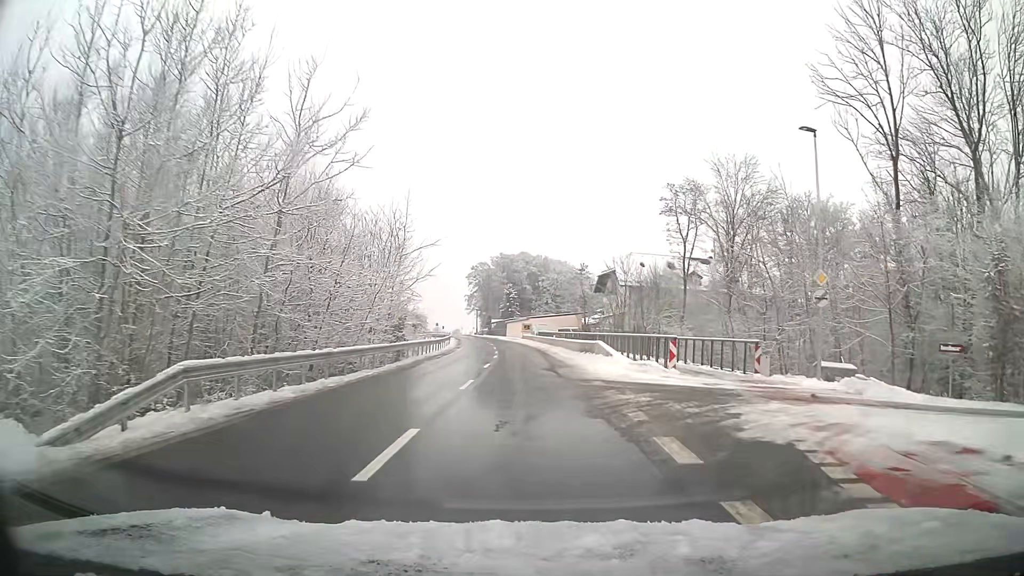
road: tertiary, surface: asphalt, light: Day
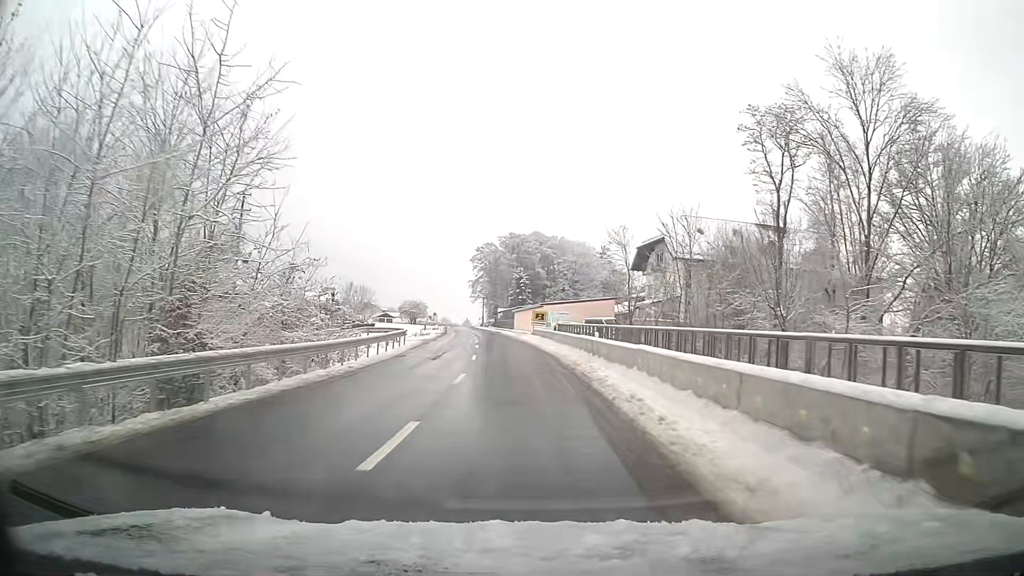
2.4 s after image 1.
(-0.2, +27.1) m; -1°
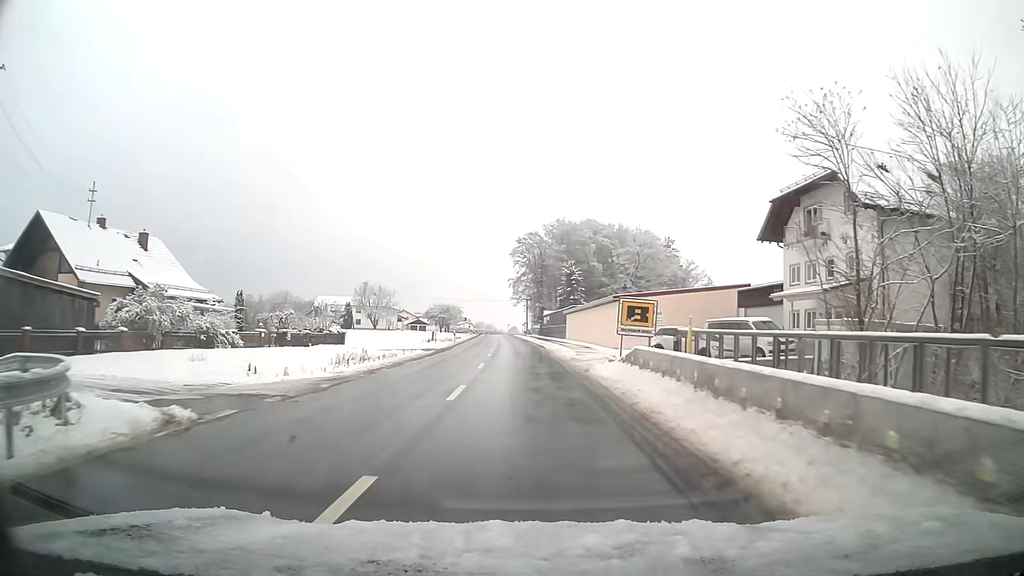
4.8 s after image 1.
(-1.0, +30.7) m; -4°
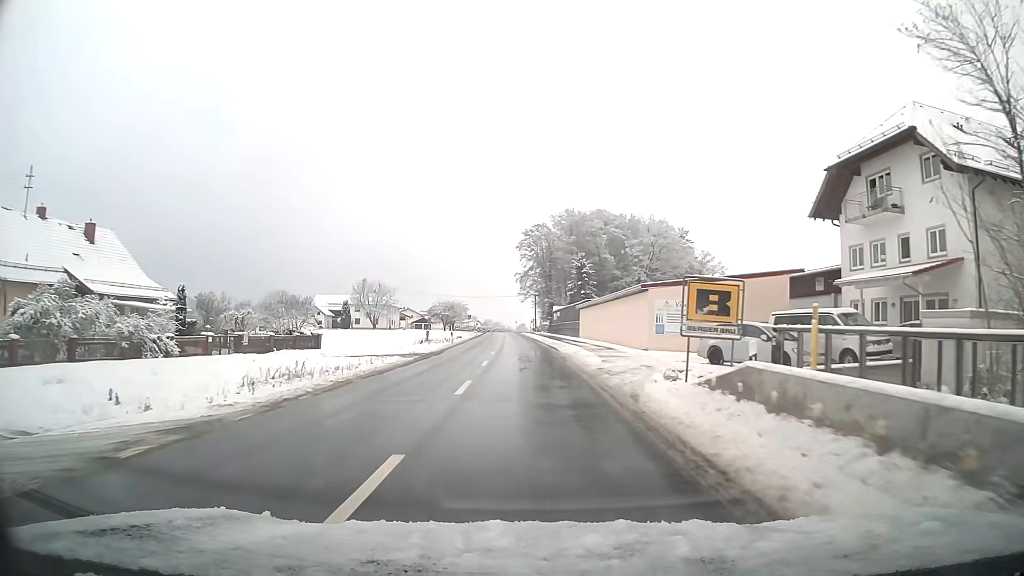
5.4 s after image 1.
(0.0, +8.0) m; -1°
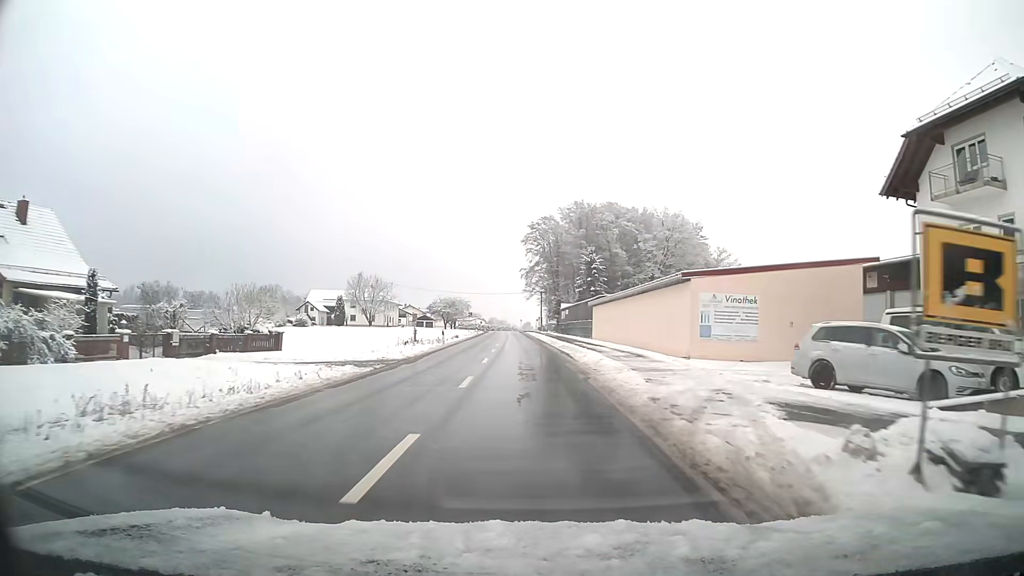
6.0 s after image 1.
(0.0, +8.0) m; -1°
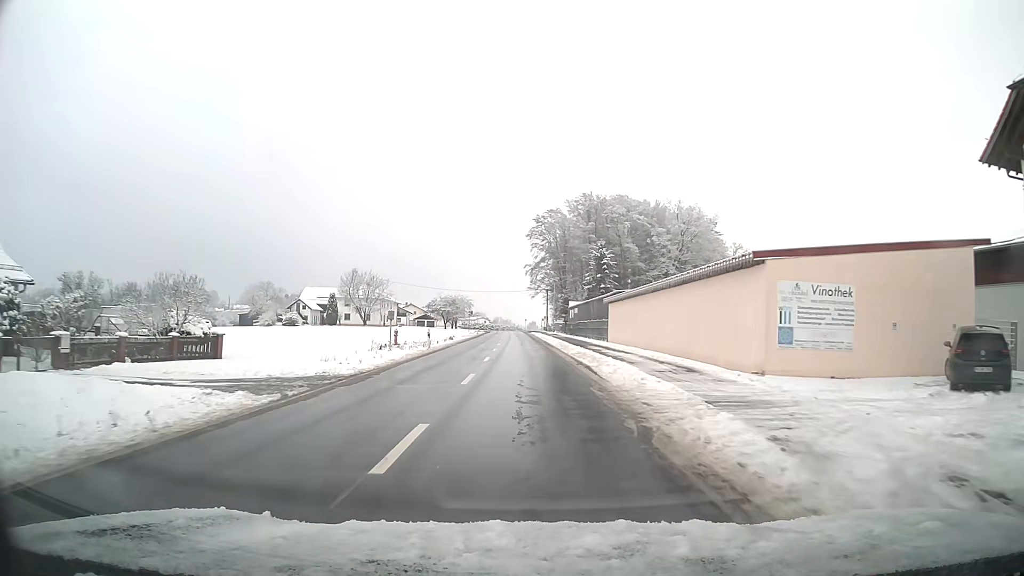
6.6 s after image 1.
(0.0, +8.0) m; 0°
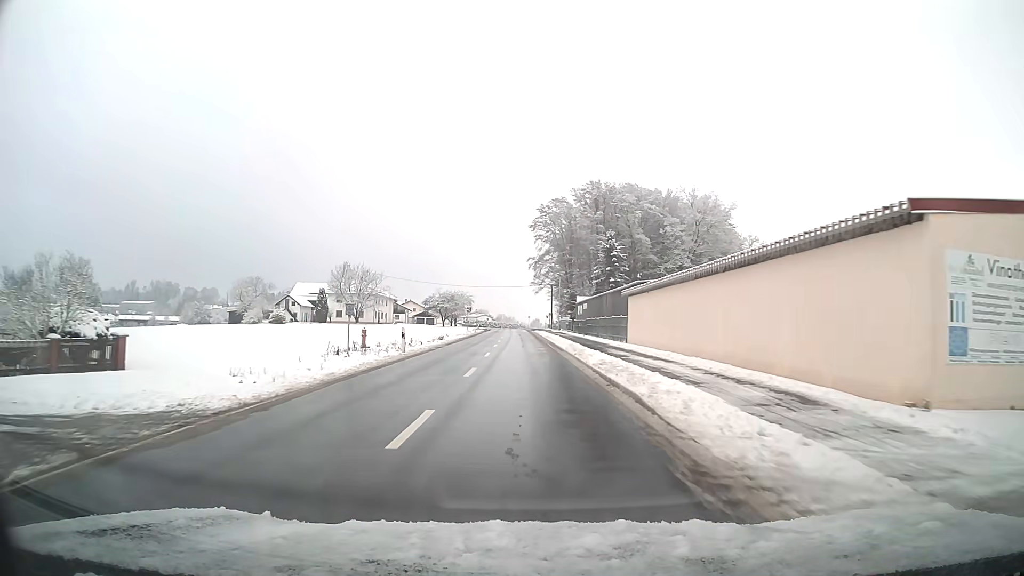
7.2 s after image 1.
(0.0, +7.9) m; 0°
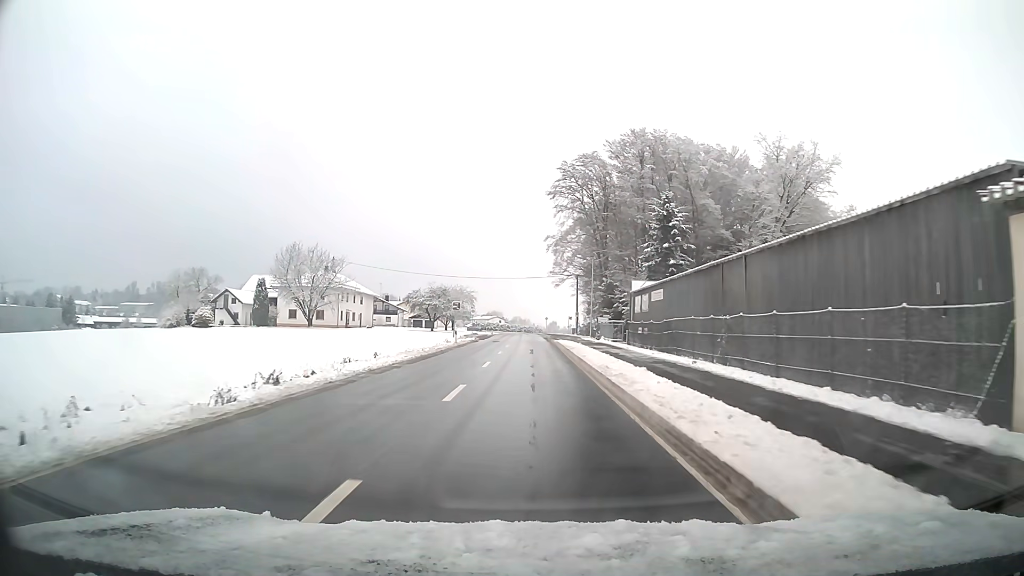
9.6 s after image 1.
(-0.4, +31.7) m; -1°
